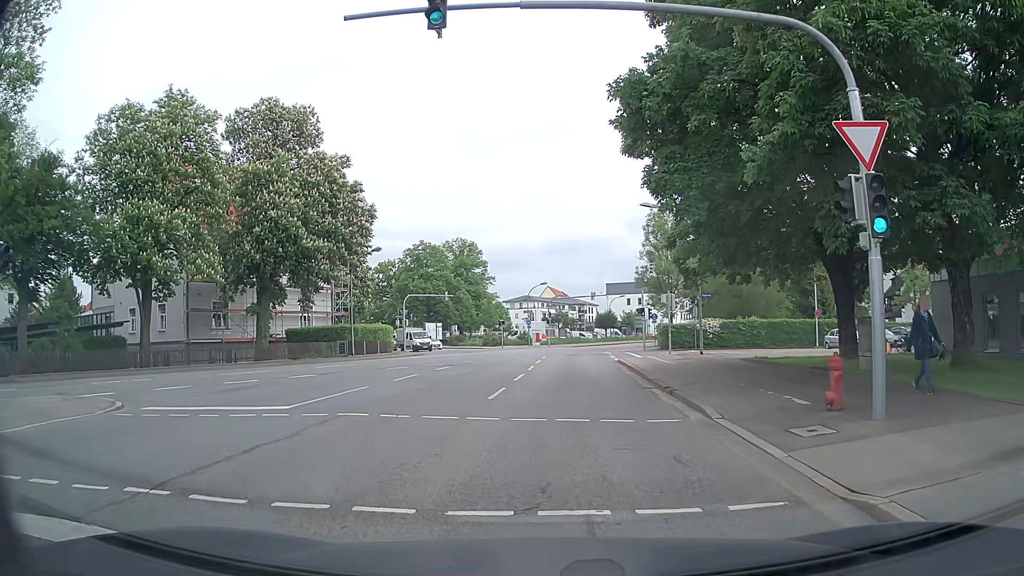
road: secondary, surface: asphalt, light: Day
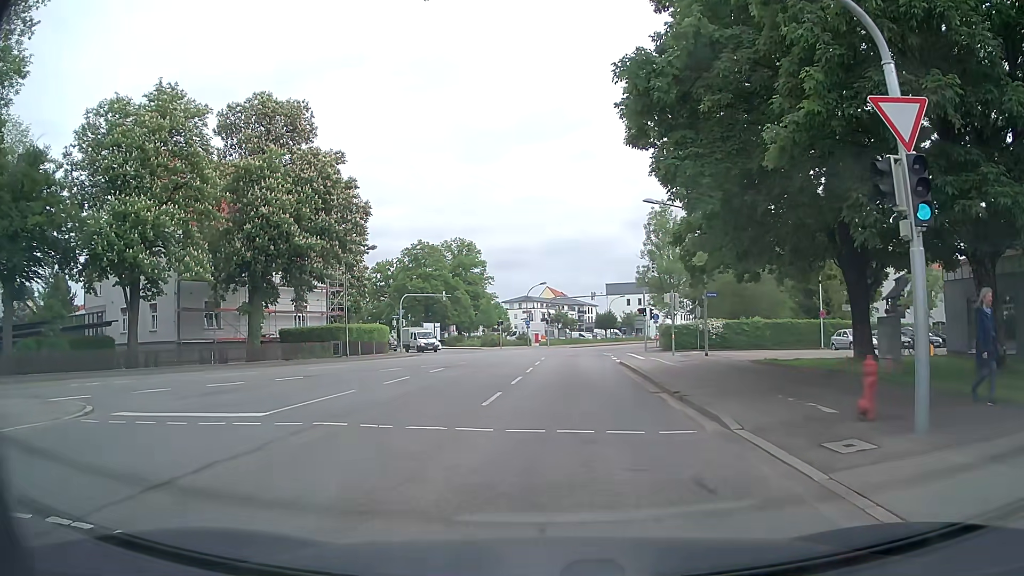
(0.0, +1.2) m; 0°
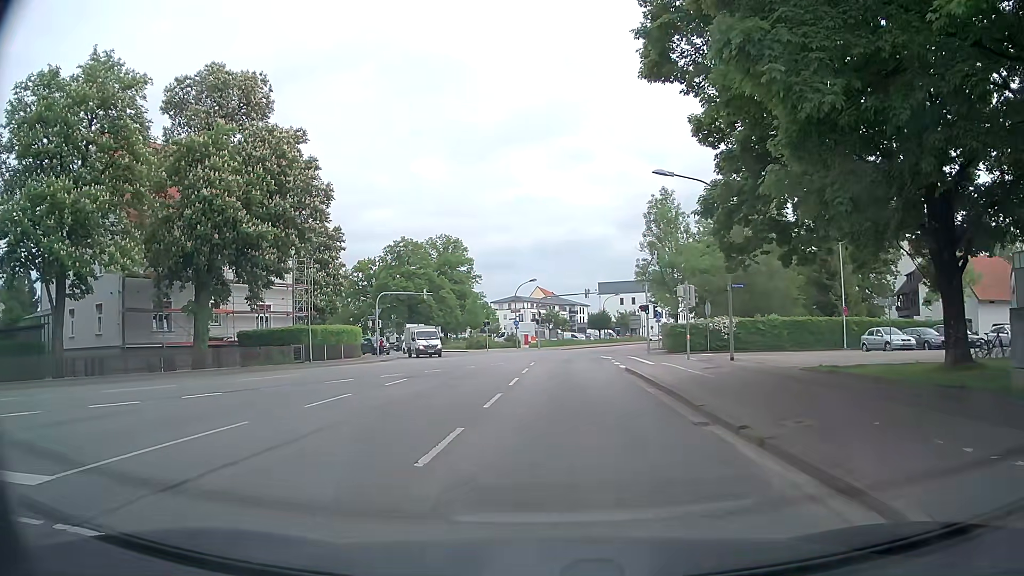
(+0.2, +6.0) m; +2°
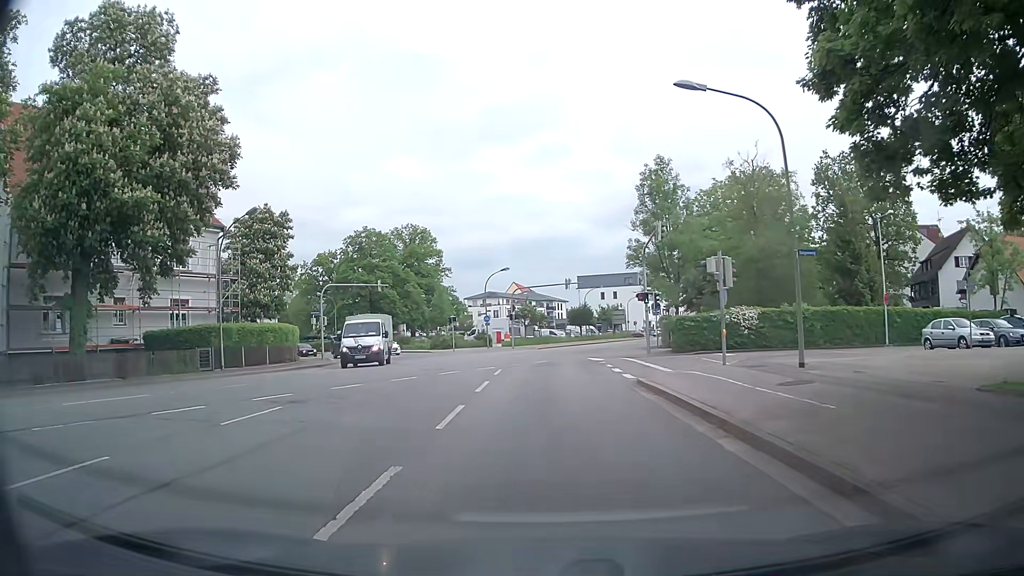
(+0.1, +9.4) m; +2°
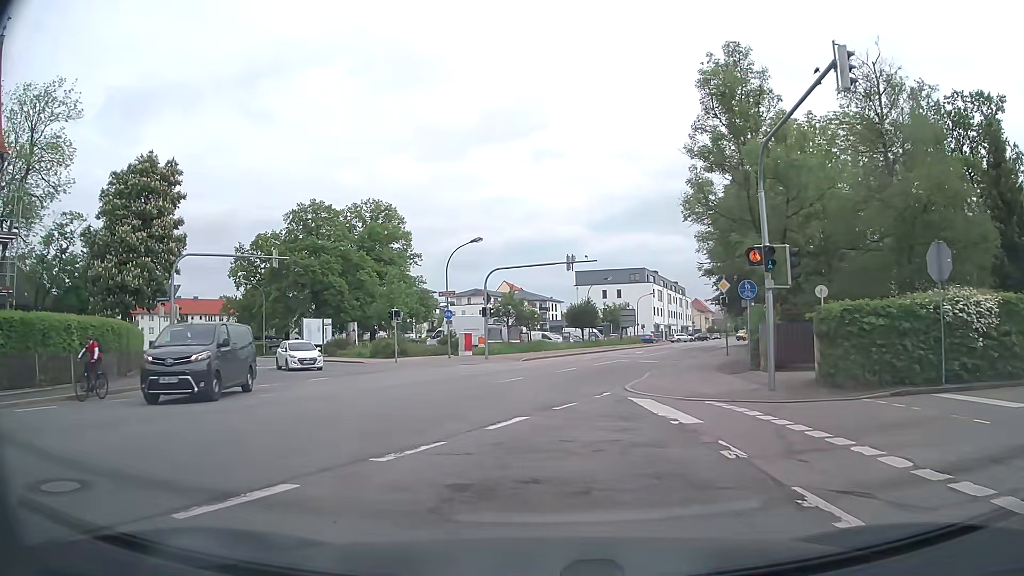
(+0.3, +20.9) m; +1°
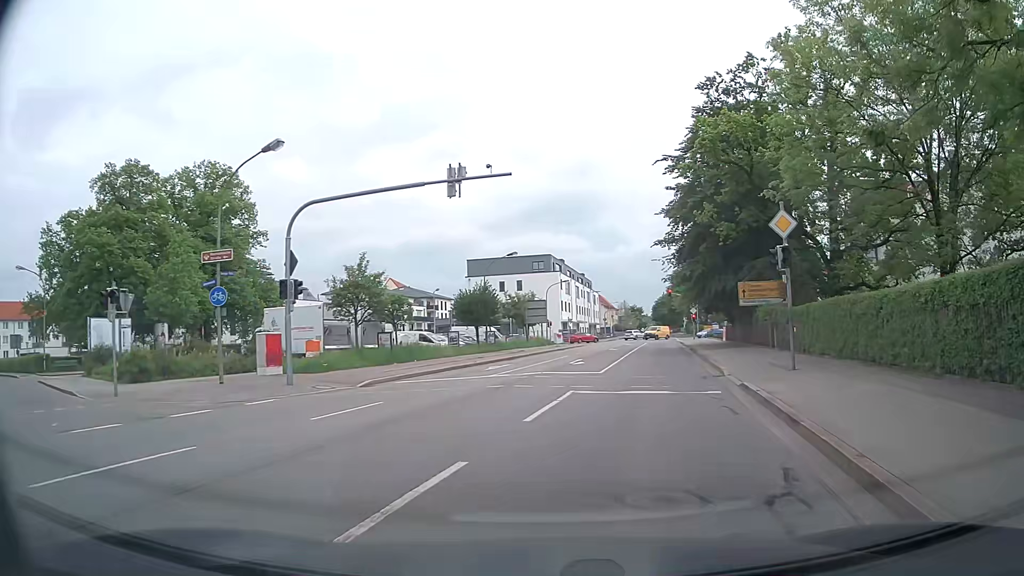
(+0.9, +21.1) m; +9°
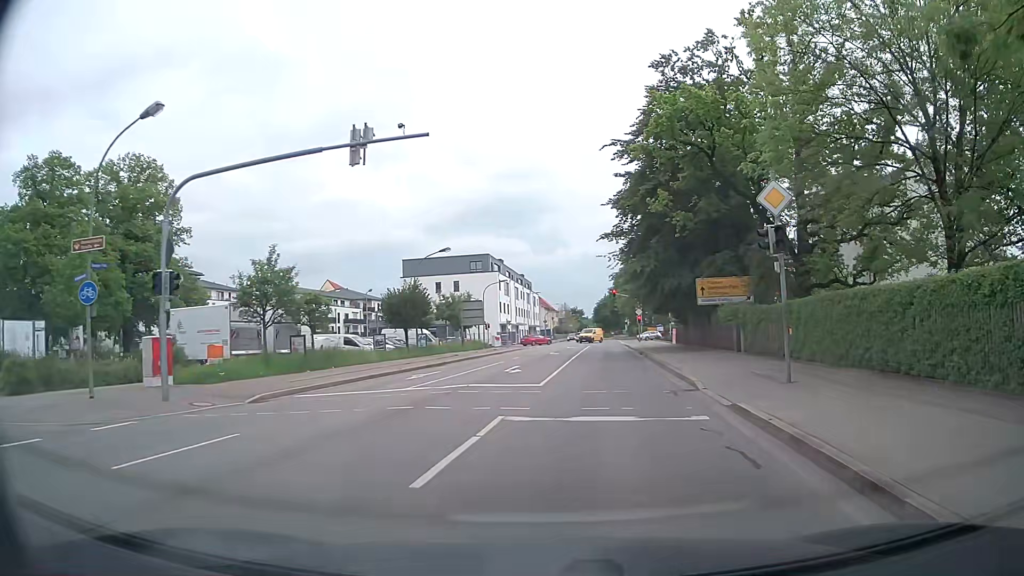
(+0.2, +4.1) m; +5°
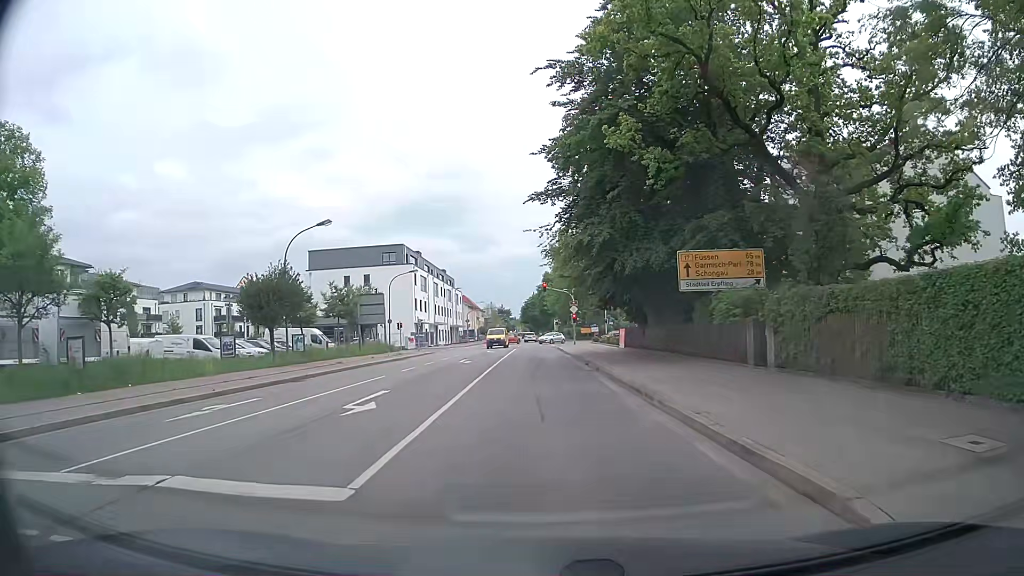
(+0.8, +11.7) m; +7°
(0, +10) (0, +20) (-1, +30) (-1, +40) (-2, +50) (-2, +60) (-2, +70) (-2, +80) (-3, +90) (-3, +100) m
